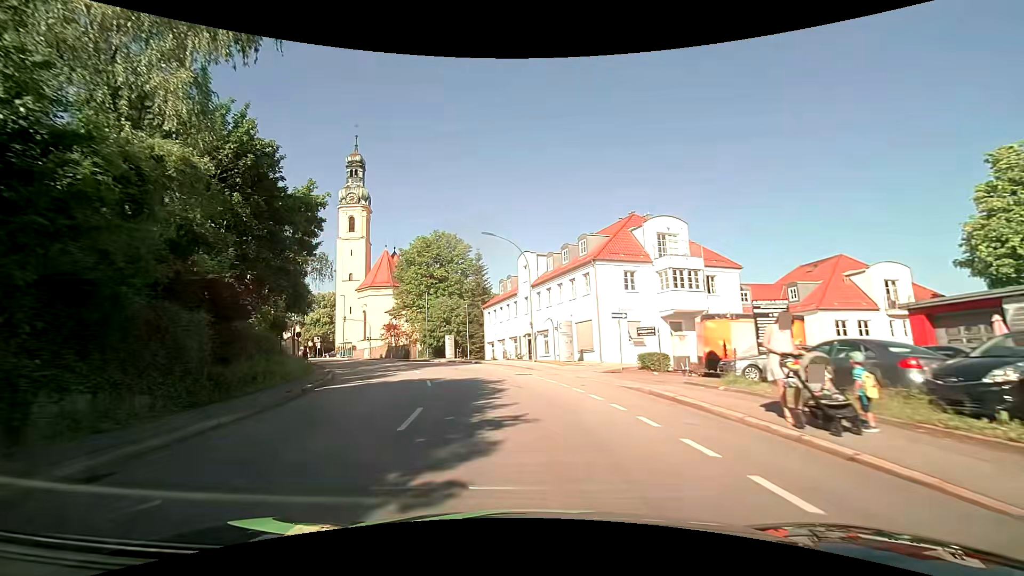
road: tertiary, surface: asphalt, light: Day
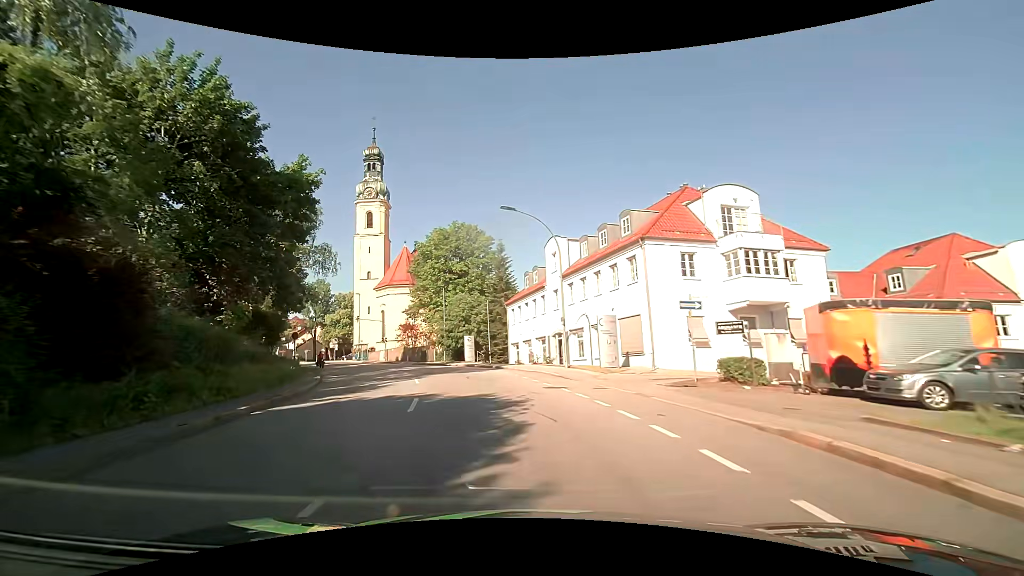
(-0.2, +6.6) m; -3°
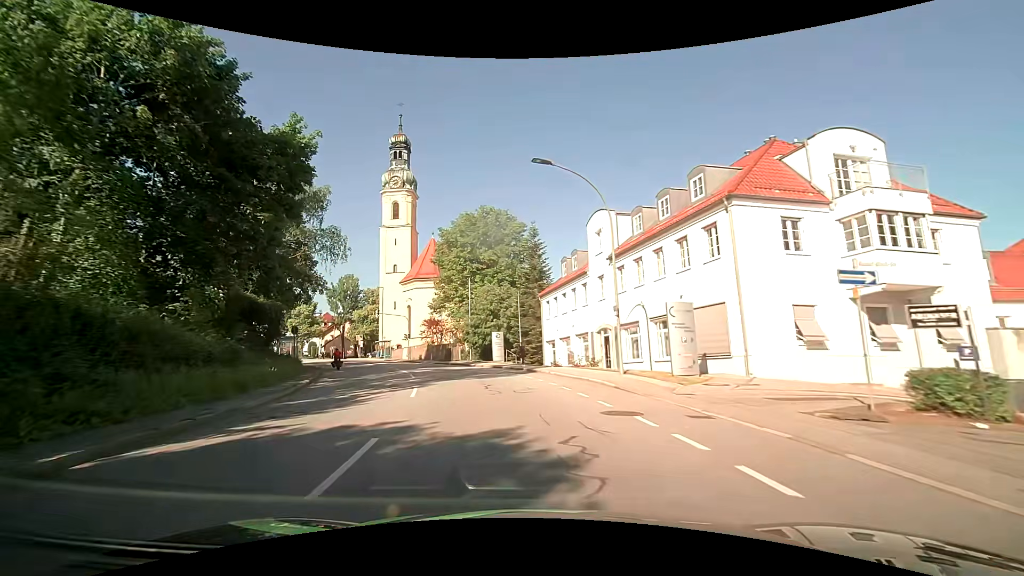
(-0.3, +6.6) m; -4°
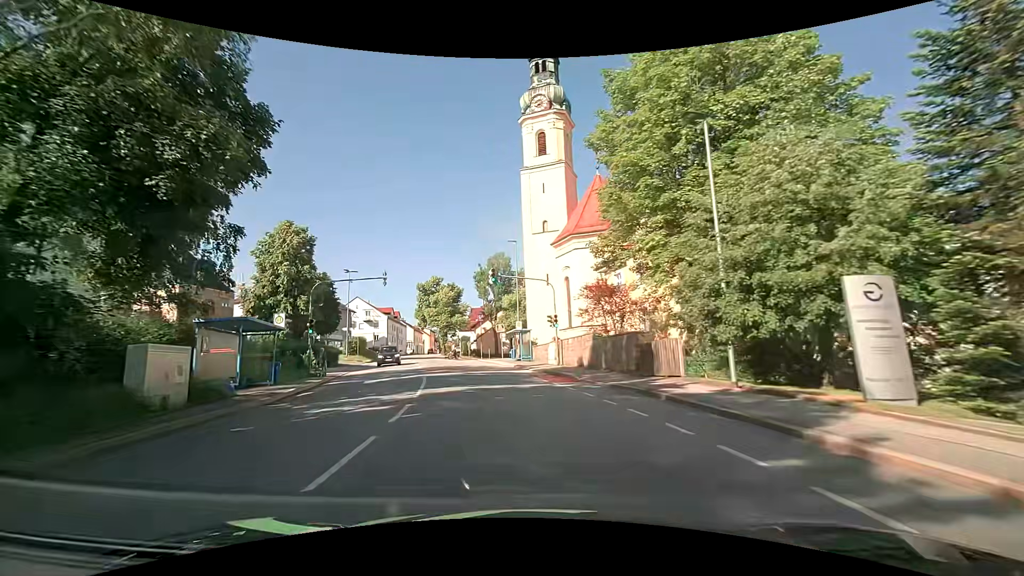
(-5.5, +31.9) m; -21°
